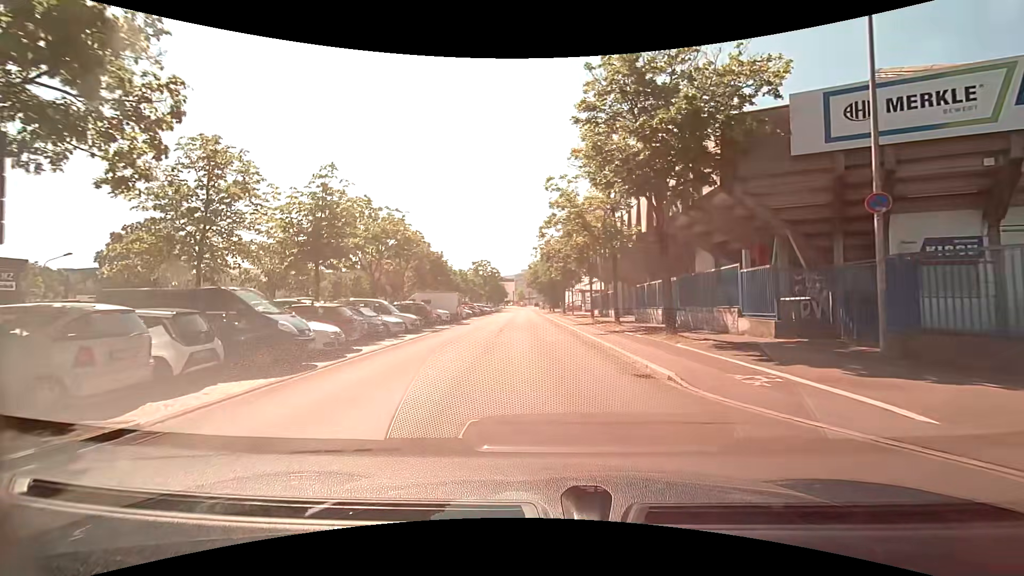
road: residential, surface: asphalt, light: Day
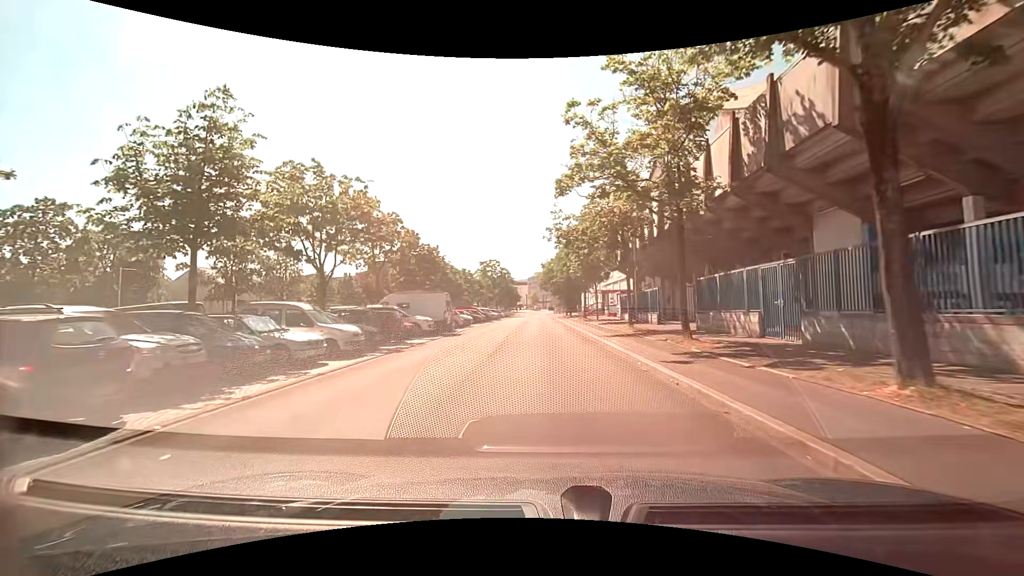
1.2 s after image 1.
(-0.2, +10.3) m; -2°
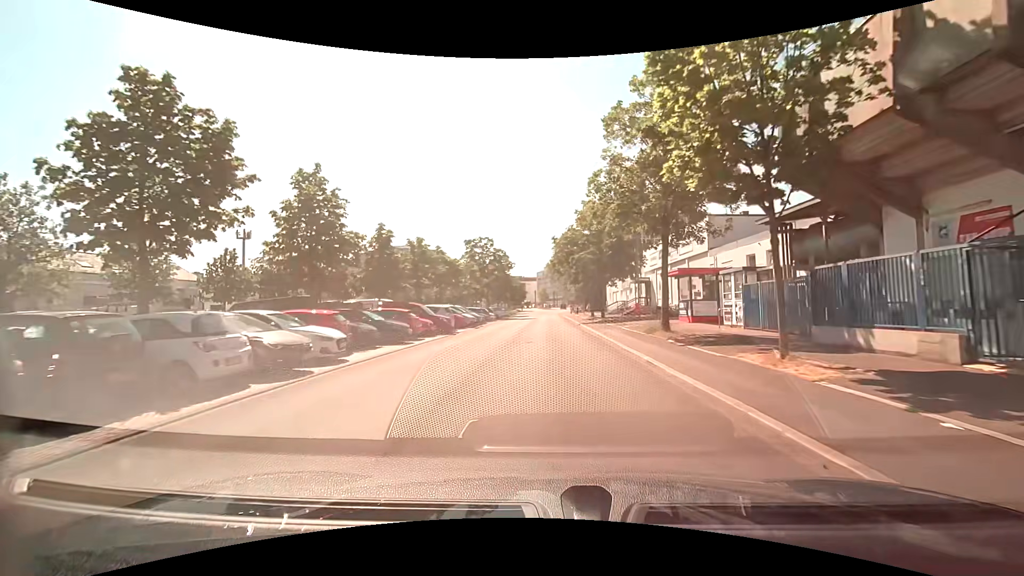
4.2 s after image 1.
(-0.2, +29.9) m; -1°
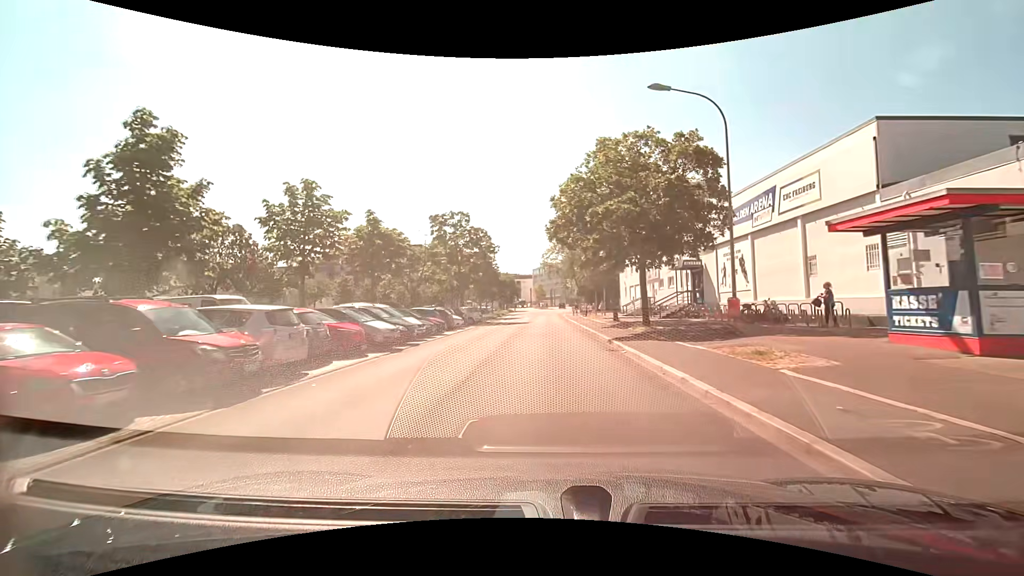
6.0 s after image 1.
(0.0, +19.1) m; 0°
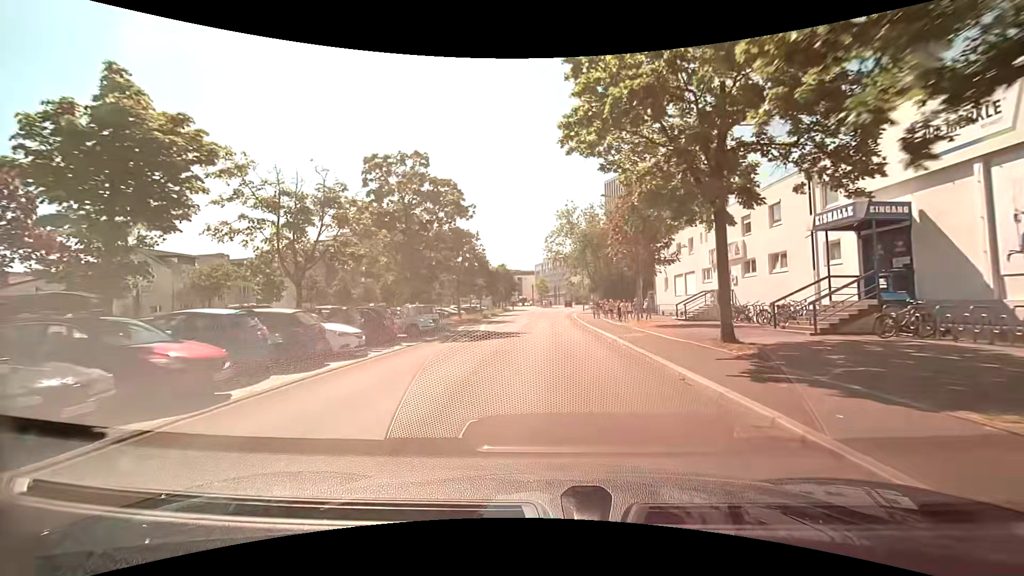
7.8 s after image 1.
(+0.1, +19.7) m; 0°
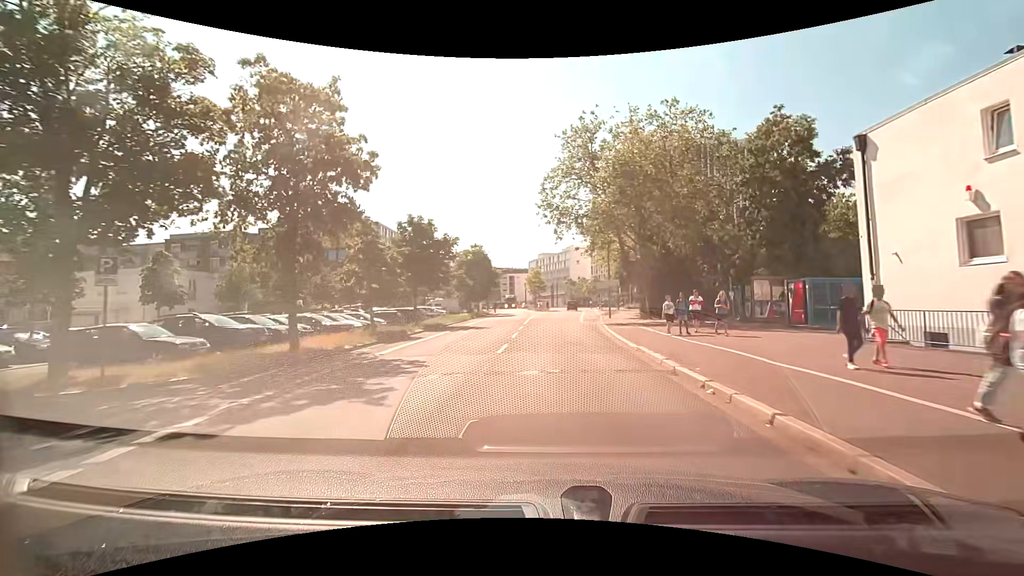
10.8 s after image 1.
(0.0, +31.9) m; 0°
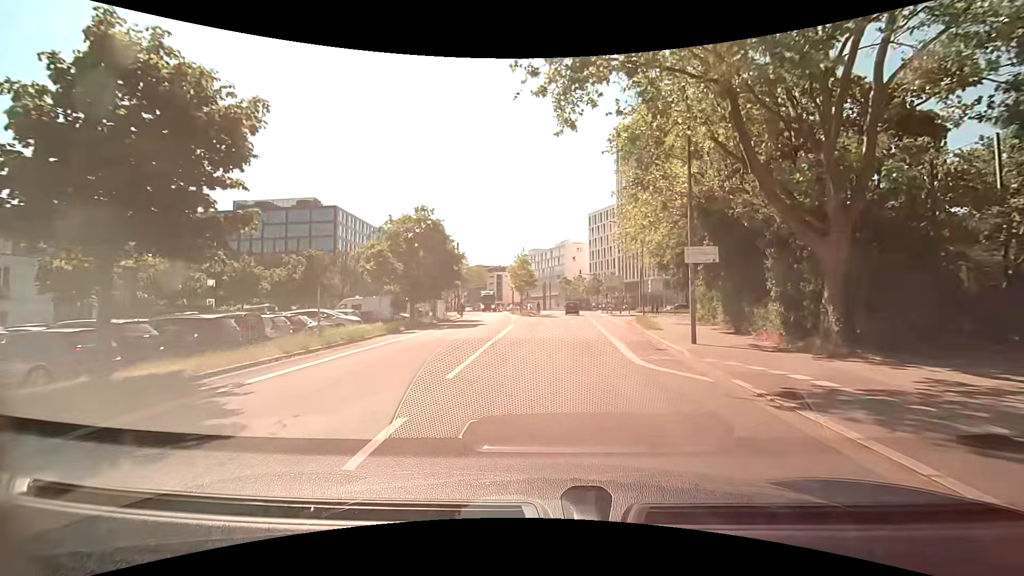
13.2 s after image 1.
(+0.5, +23.7) m; +1°
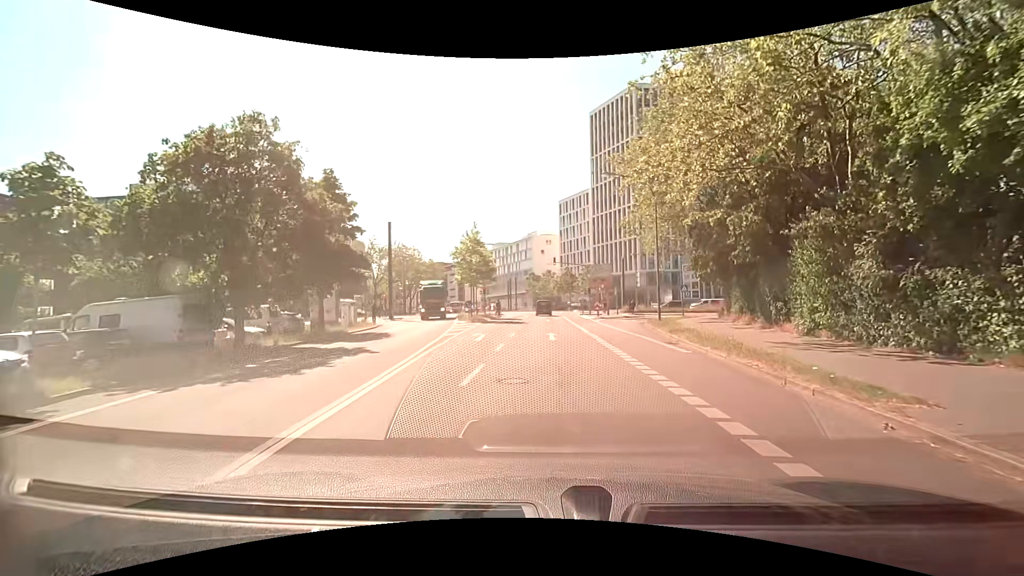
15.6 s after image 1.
(+0.5, +18.0) m; +4°
(+1, +10) (+2, +20) (+3, +30) (+6, +39) (+10, +49) (+16, +57) (+23, +63) (+33, +66) (+43, +68) (+53, +69) m
